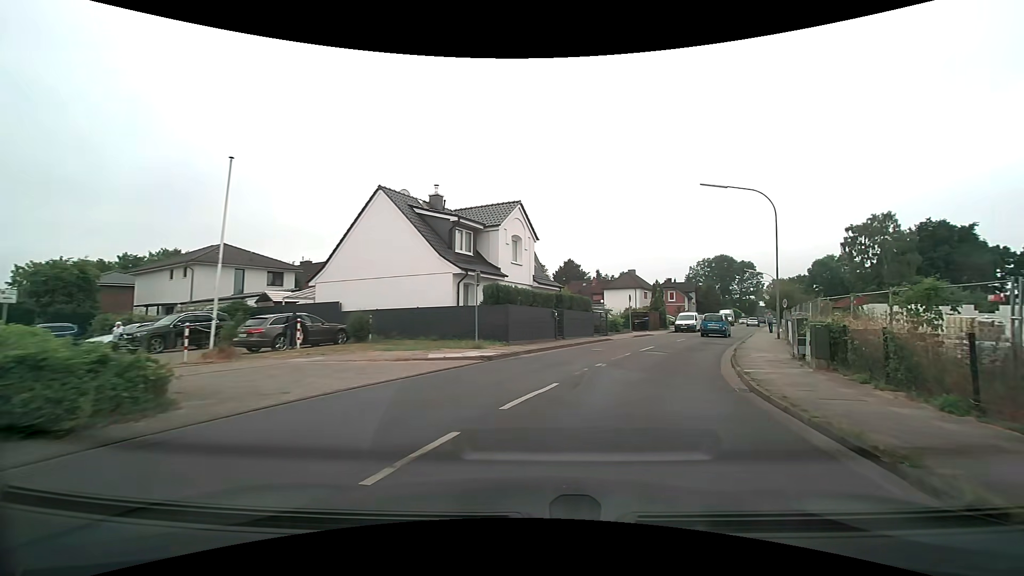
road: residential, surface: asphalt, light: Day
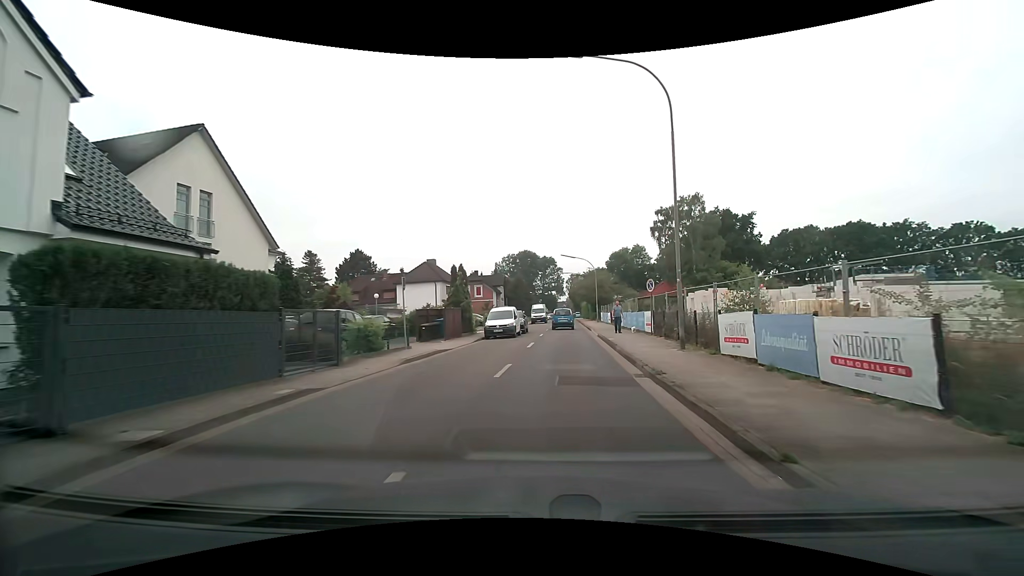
(+3.8, +18.4) m; +20°
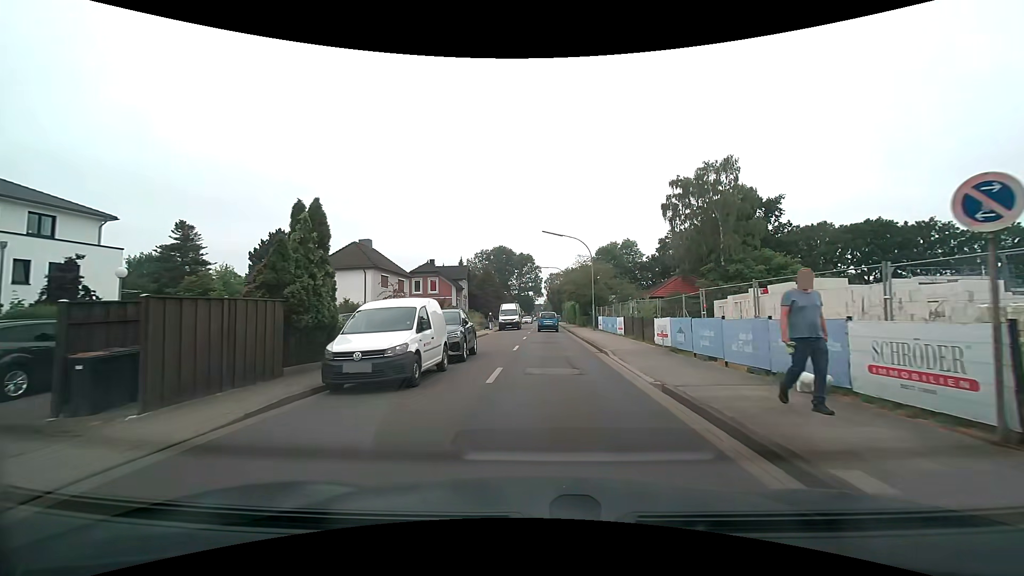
(+0.9, +18.6) m; +3°
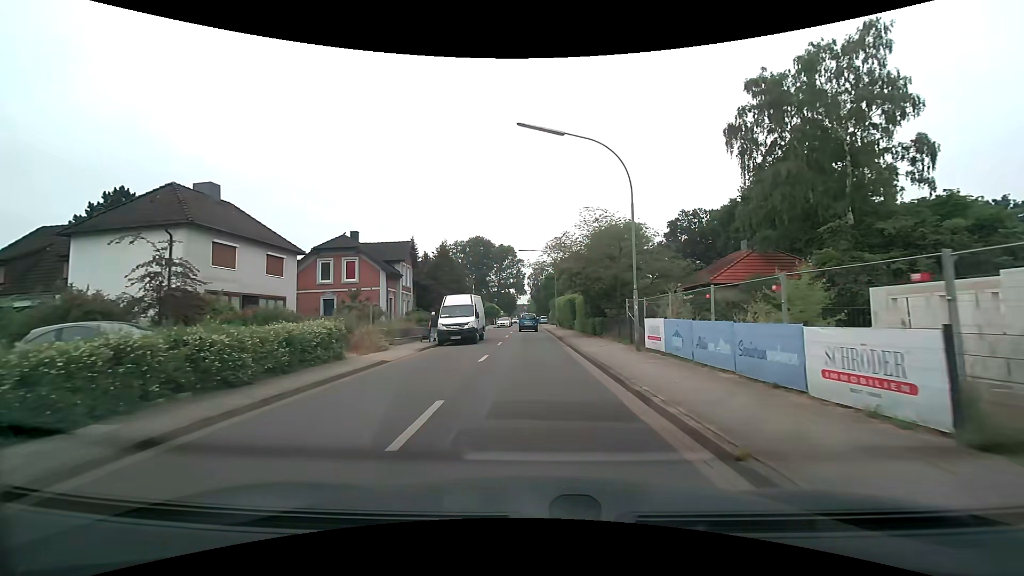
(+0.7, +22.9) m; +2°
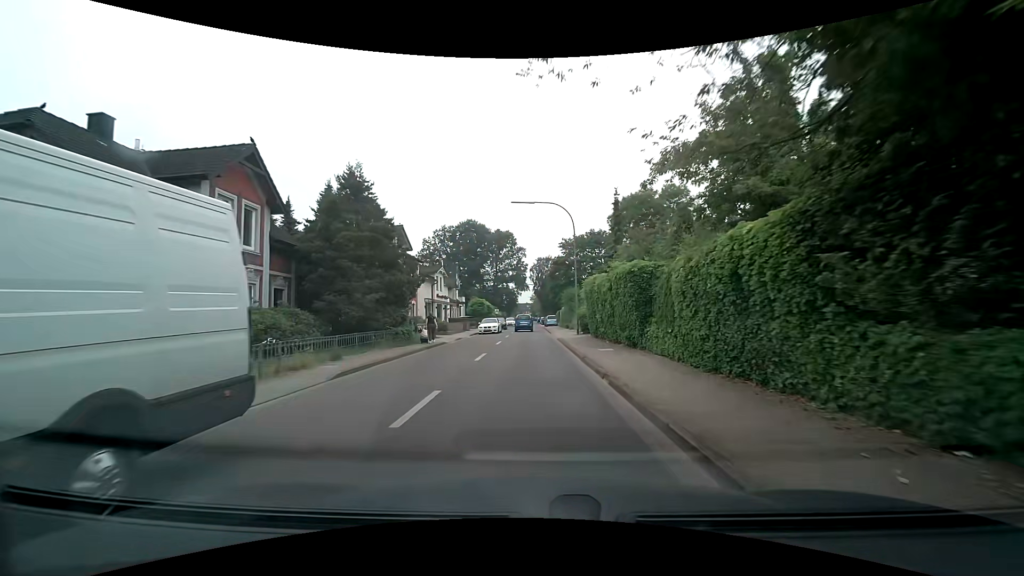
(+0.1, +26.3) m; 0°
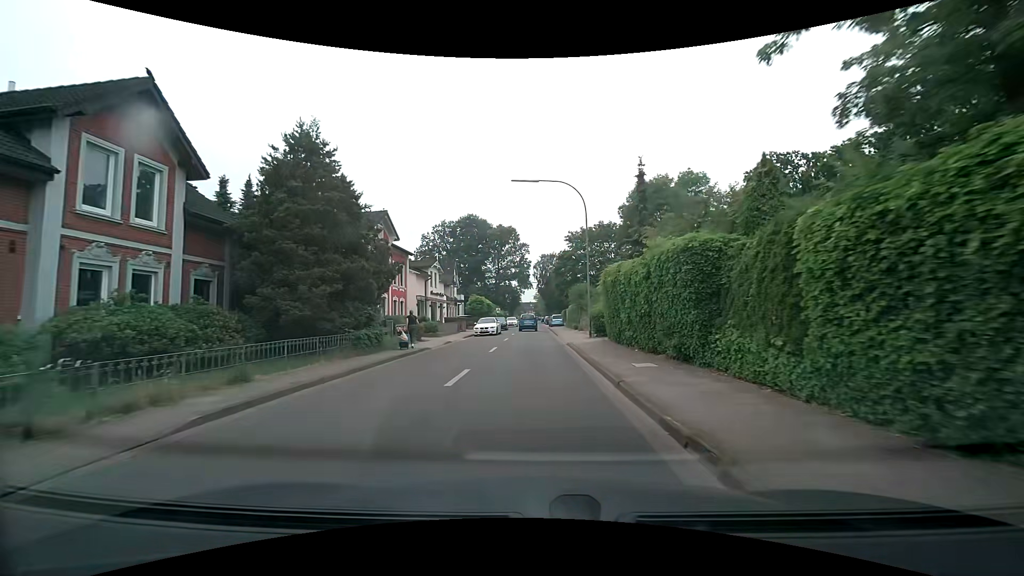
(0.0, +5.6) m; -1°
